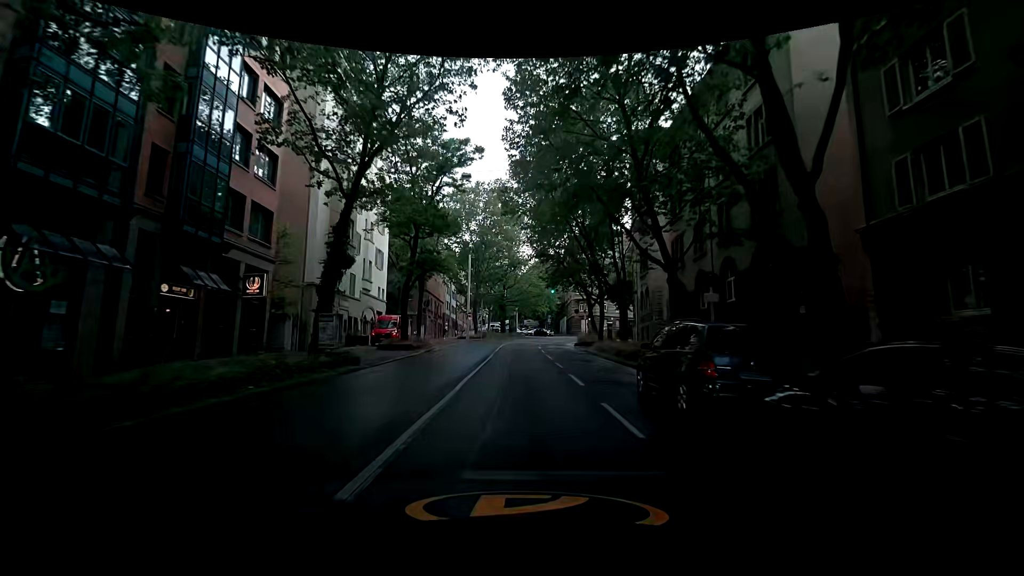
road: secondary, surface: asphalt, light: Day
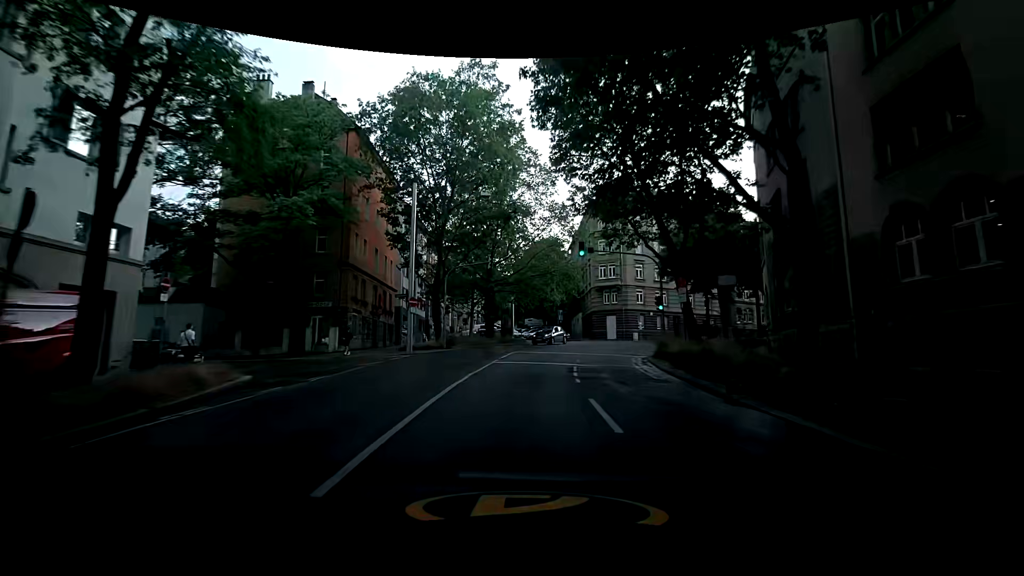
(-0.7, +30.2) m; +1°
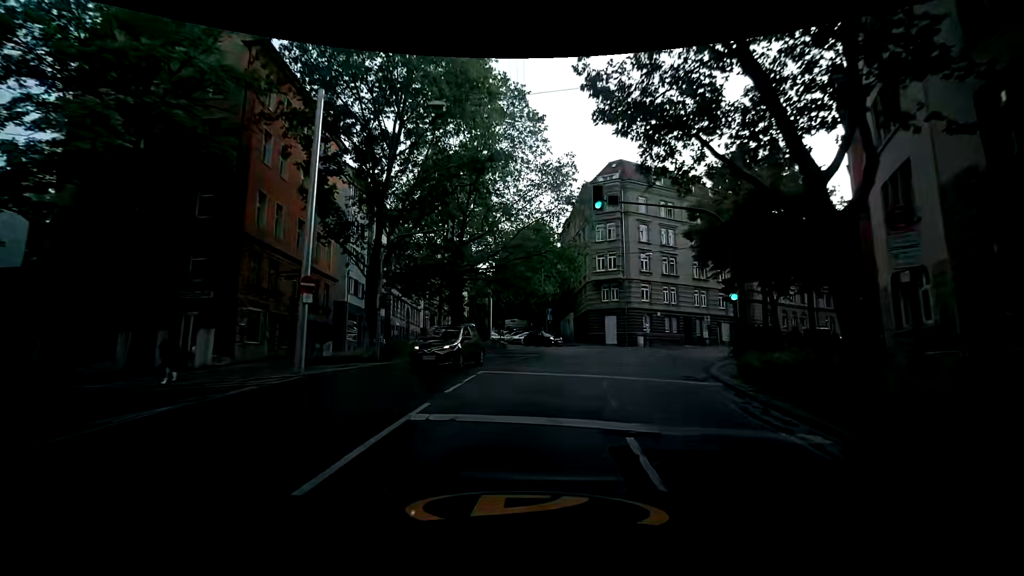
(+0.1, +12.1) m; 0°
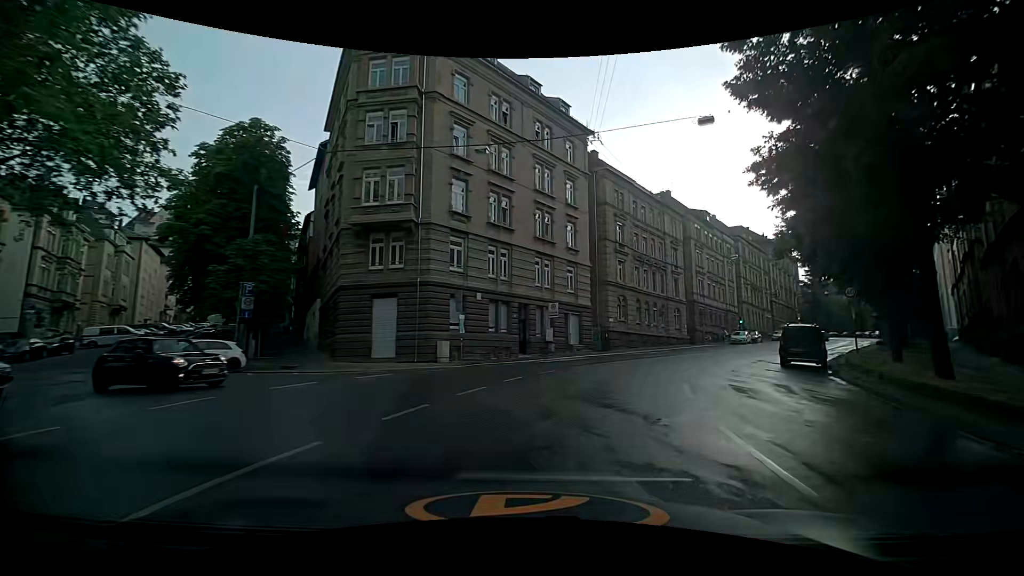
(+5.2, +29.3) m; +26°
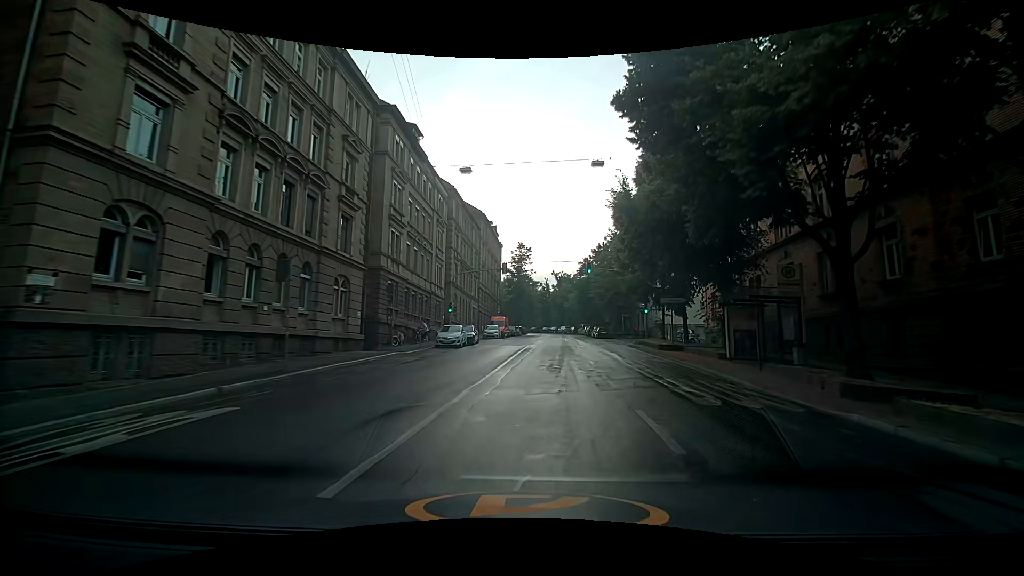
(+9.3, +28.4) m; +35°
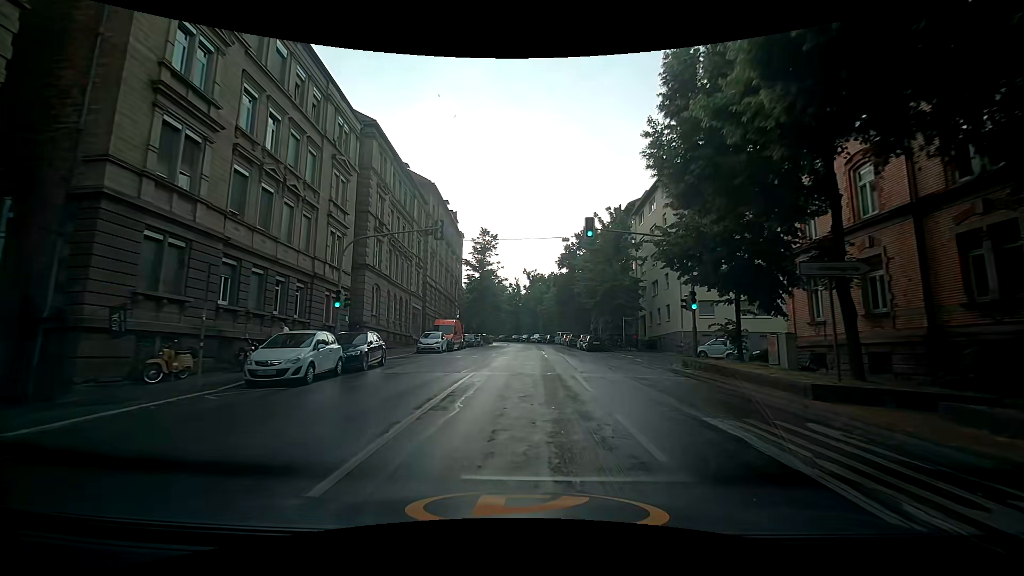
(+0.8, +18.5) m; +4°
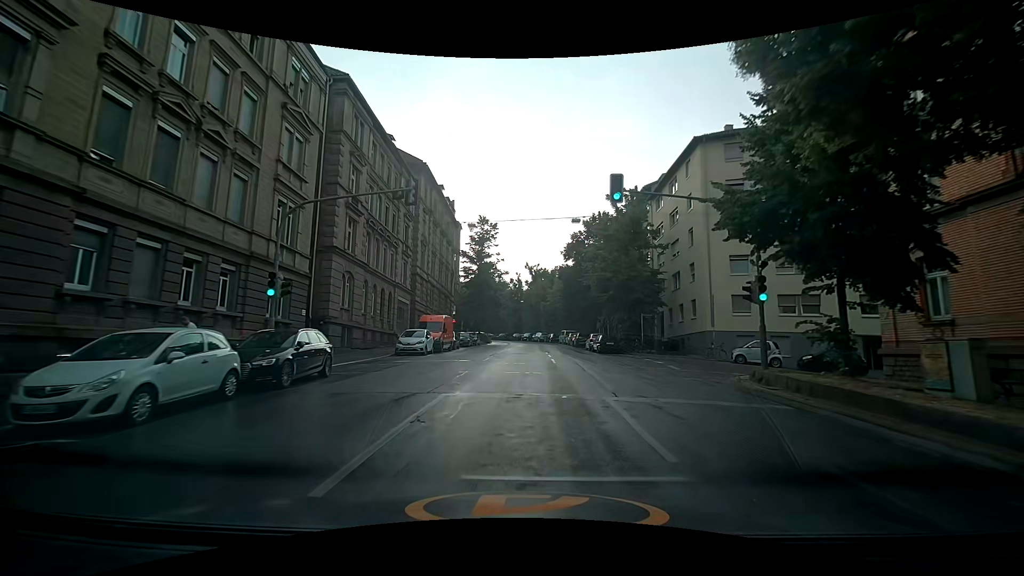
(-0.1, +6.1) m; -1°
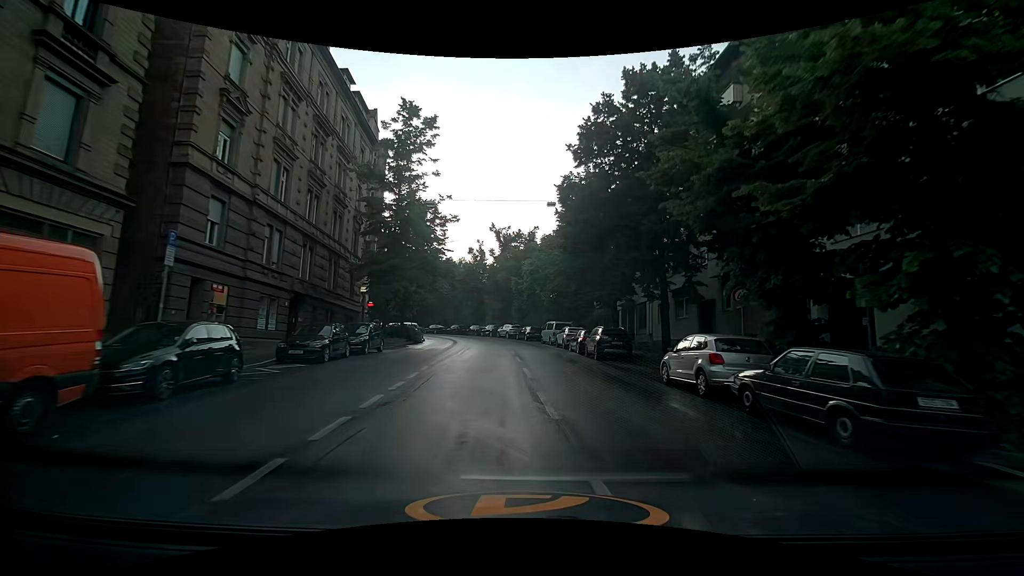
(+0.2, +30.4) m; +4°
(0, +10) (0, +20) (0, +30) (-1, +40) (-2, +50) (-5, +59) (-10, +68) (-16, +76) (-24, +82) (-33, +87) m
